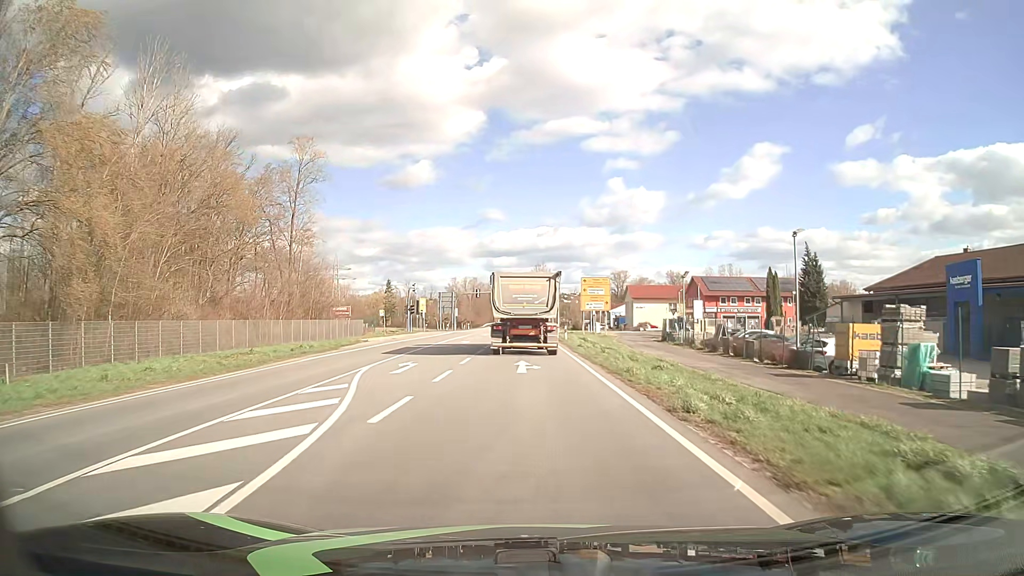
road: primary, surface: asphalt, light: Day
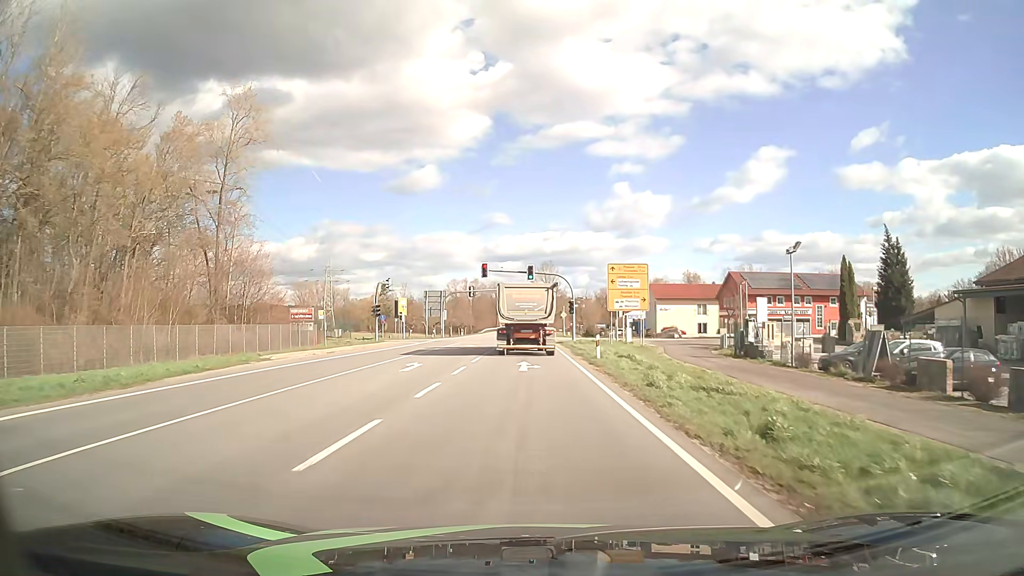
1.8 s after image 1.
(0.0, +20.5) m; -1°
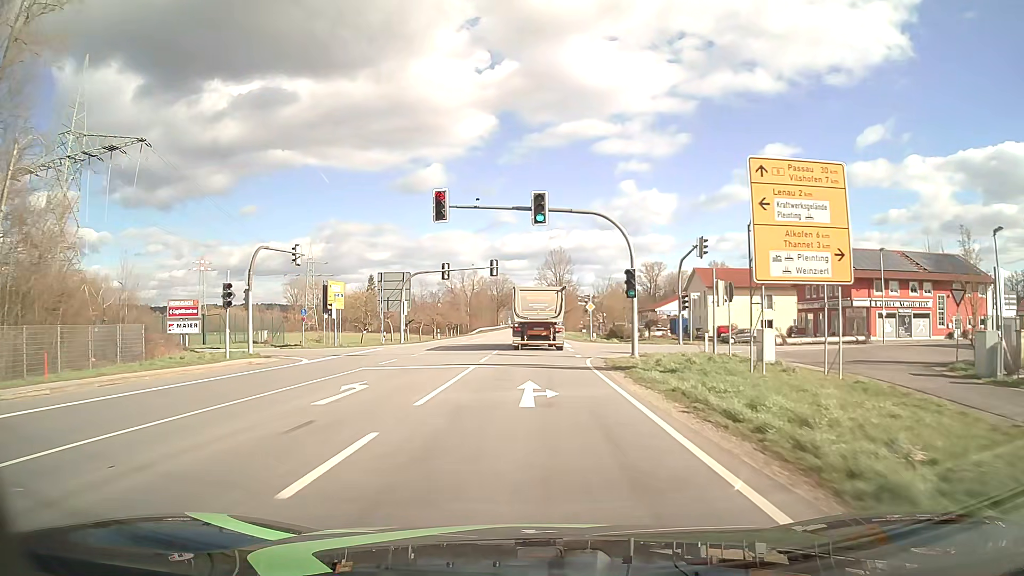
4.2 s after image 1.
(-0.2, +31.8) m; 0°
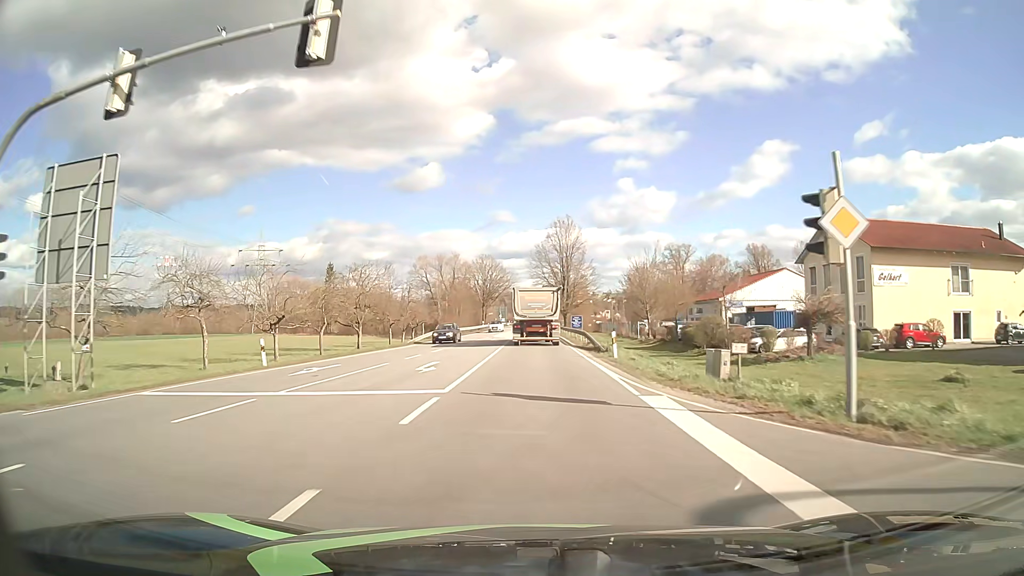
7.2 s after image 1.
(-0.1, +46.2) m; 0°
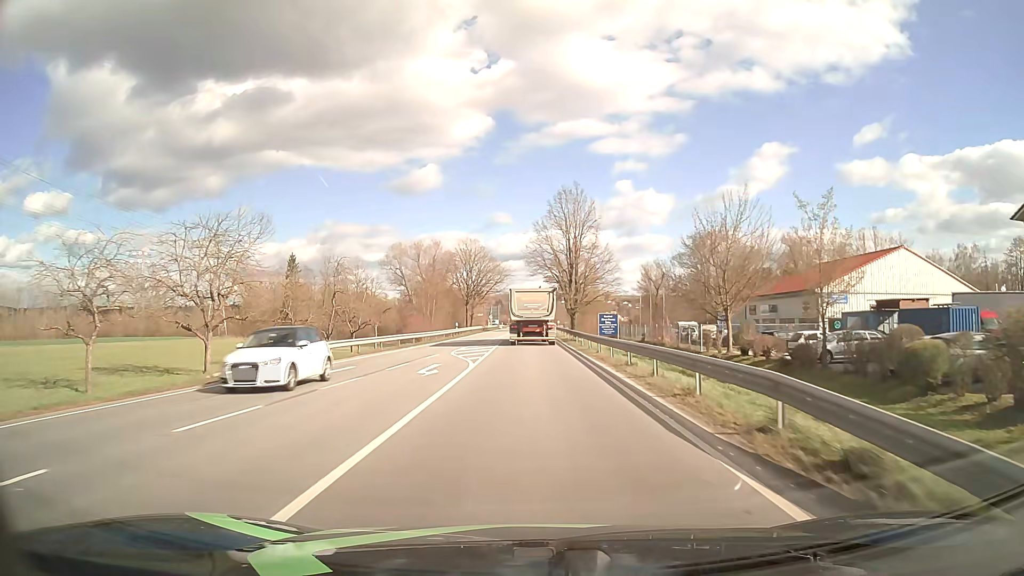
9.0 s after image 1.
(0.0, +30.2) m; 0°
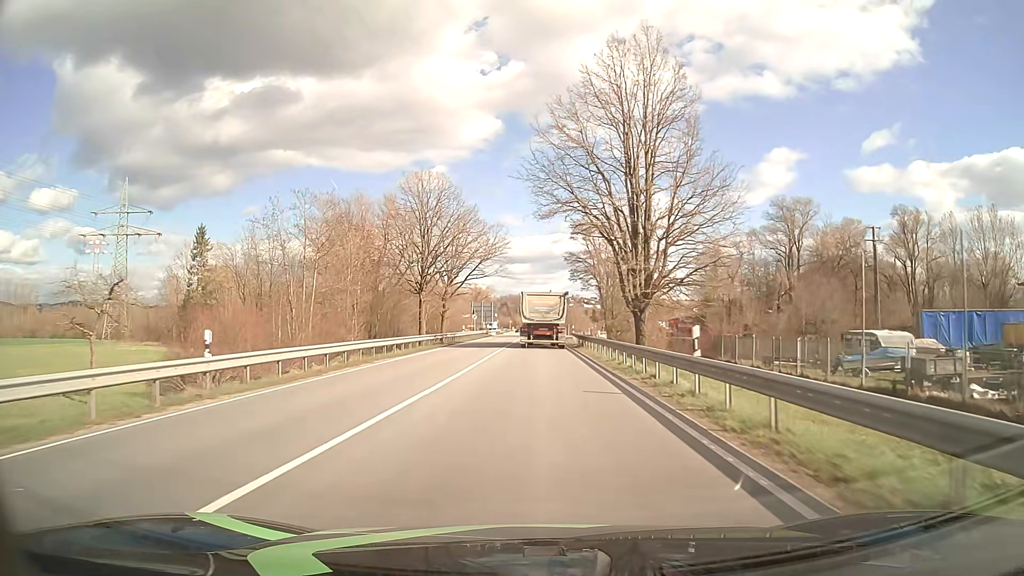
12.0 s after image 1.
(-0.4, +51.9) m; -1°
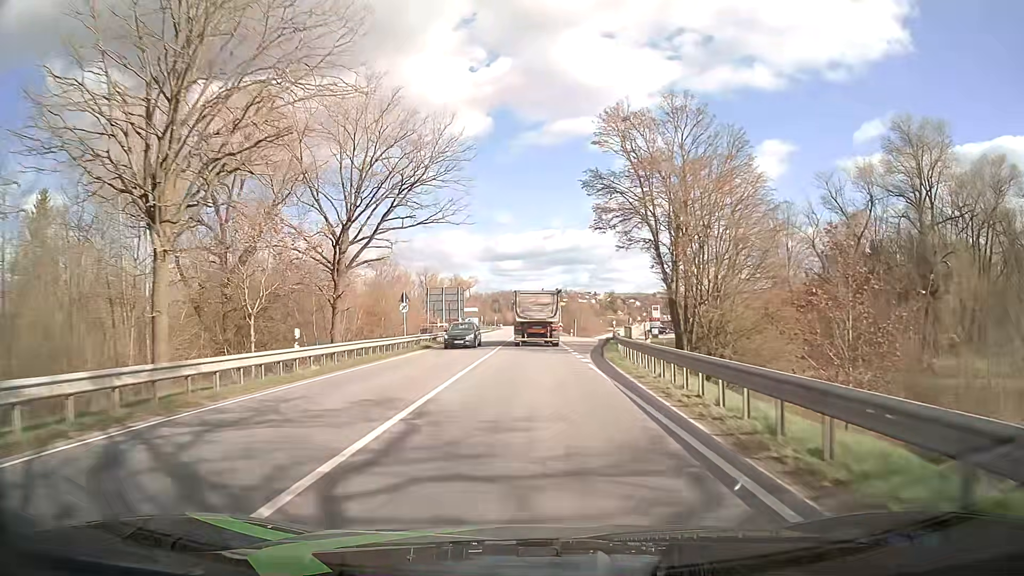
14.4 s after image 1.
(+0.4, +42.3) m; +1°
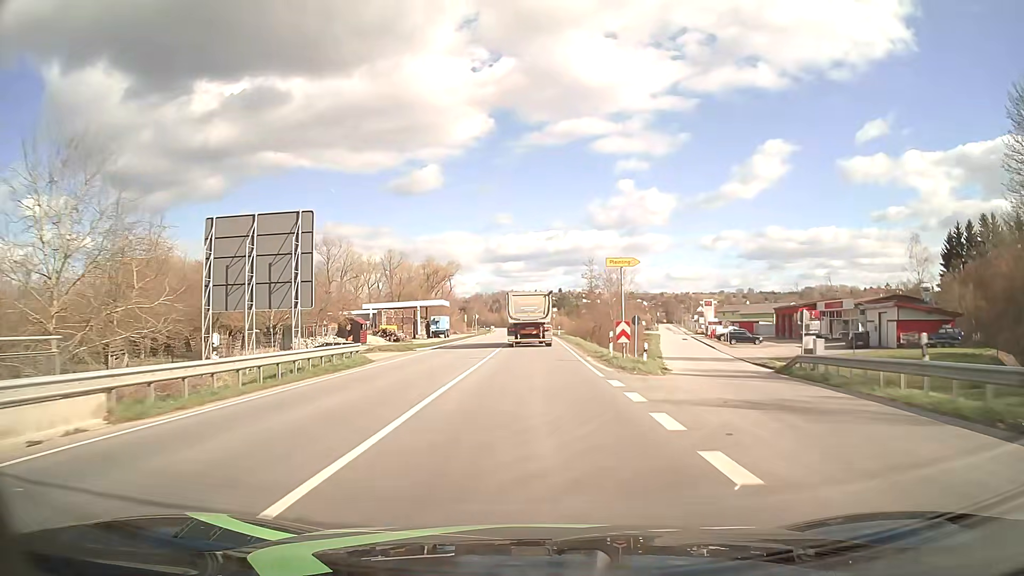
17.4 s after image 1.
(-0.2, +53.6) m; 0°
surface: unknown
(0, +10) (0, +20) (0, +30) (0, +40) (0, +50) (0, +60) (0, +70) (0, +80) (0, +90) (-1, +100) m
